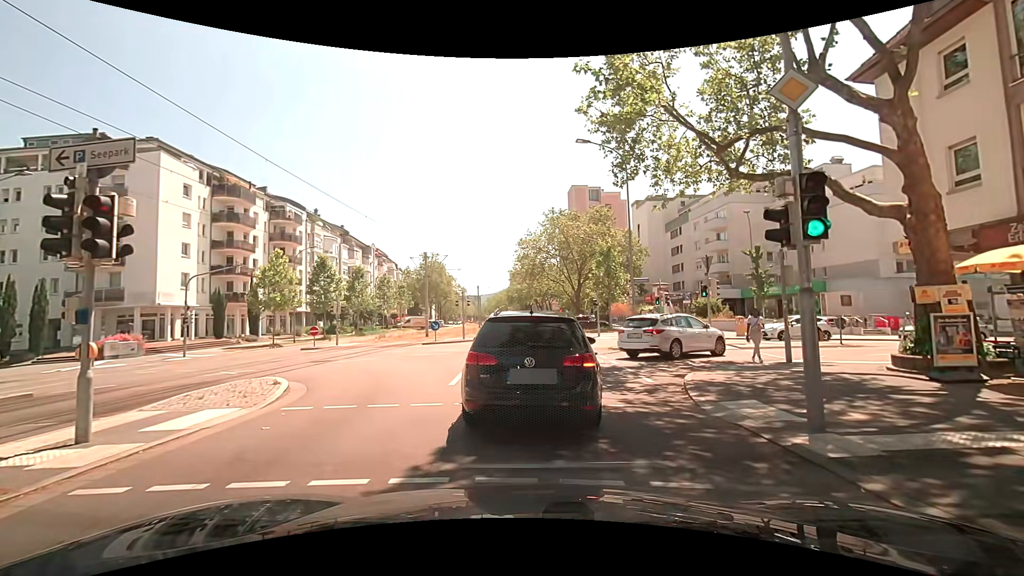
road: tertiary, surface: asphalt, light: Day
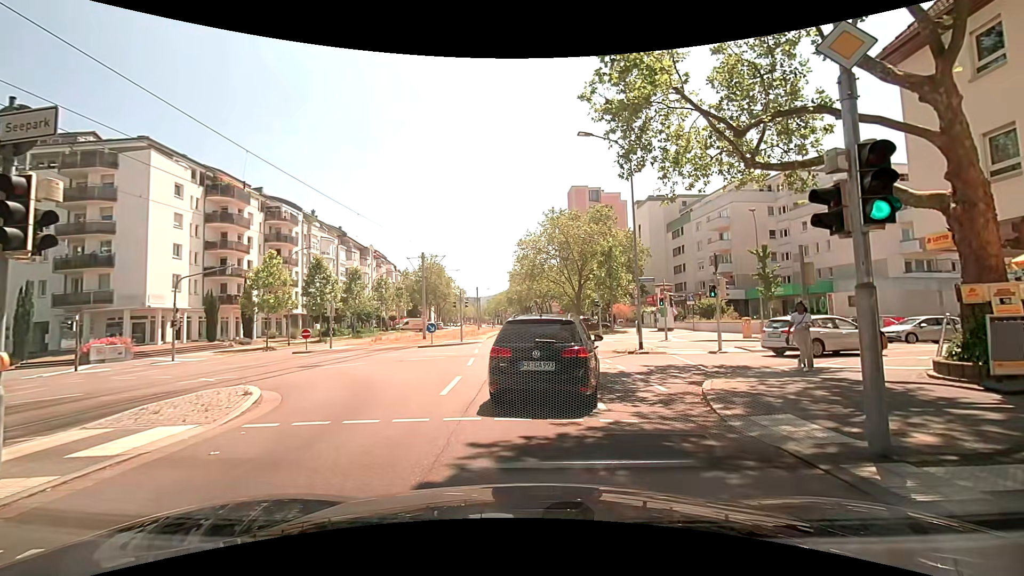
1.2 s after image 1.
(0.0, +1.1) m; 0°
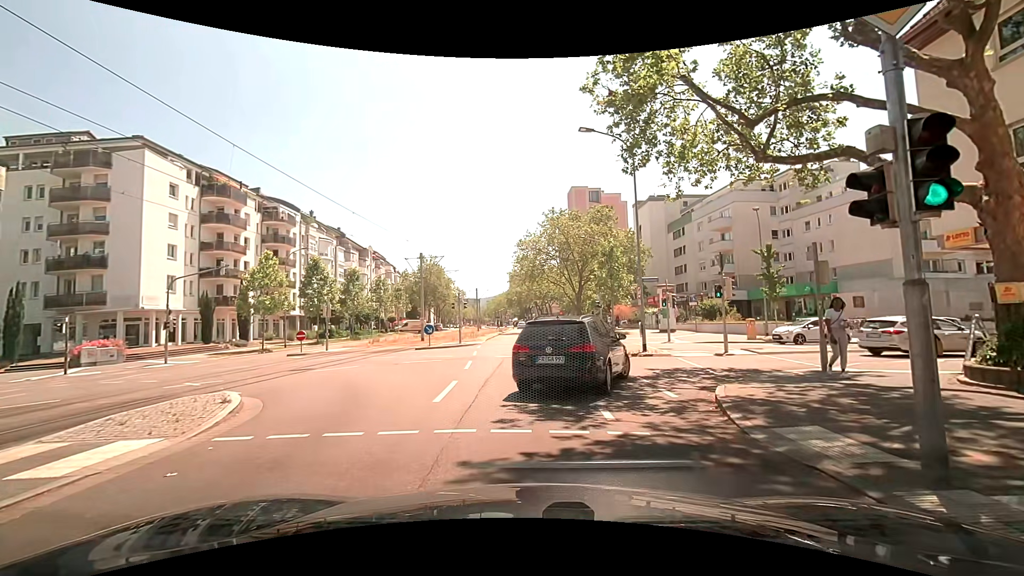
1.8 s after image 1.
(0.0, +0.7) m; +1°
